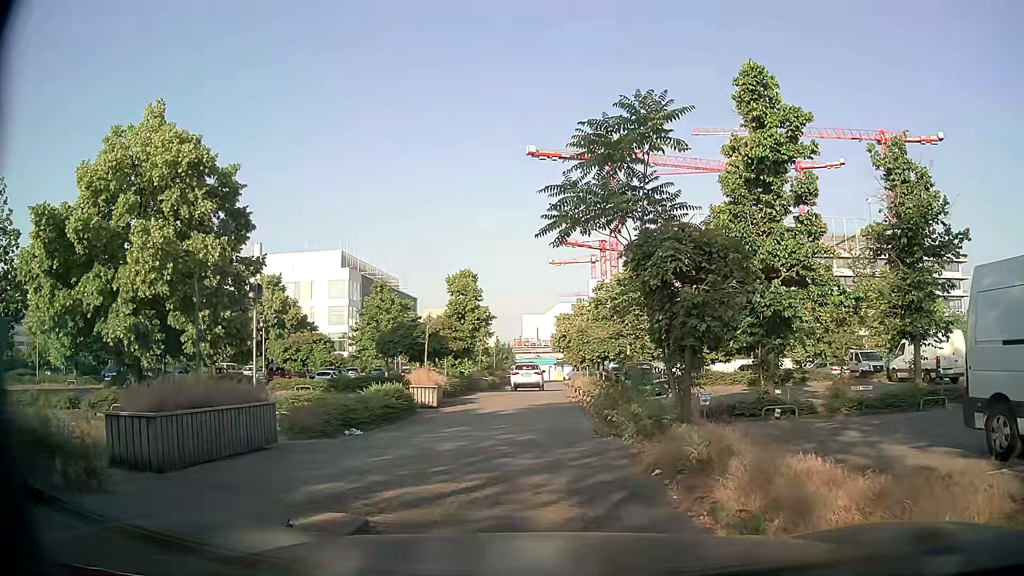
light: Day
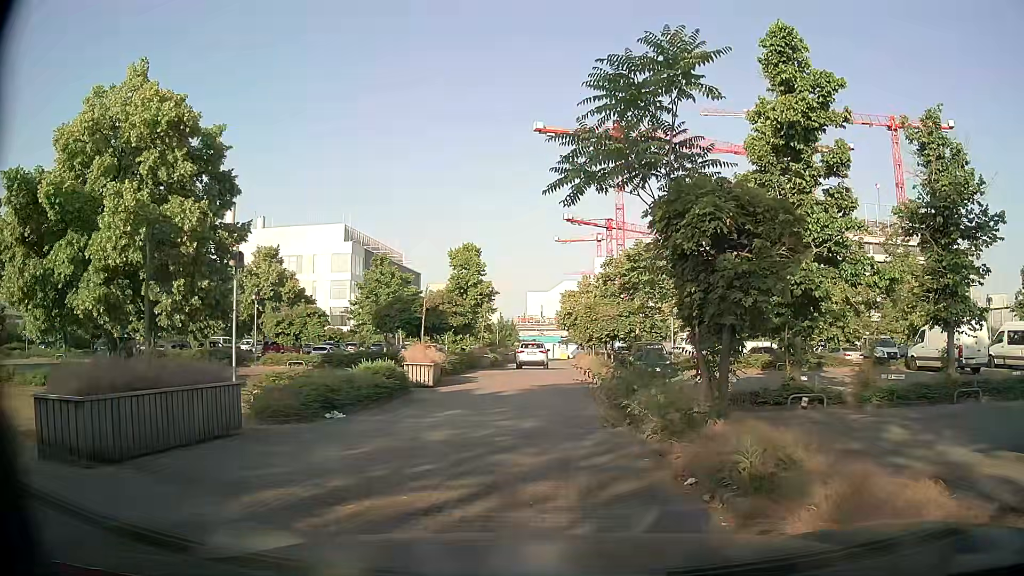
(0.0, +1.7) m; +1°
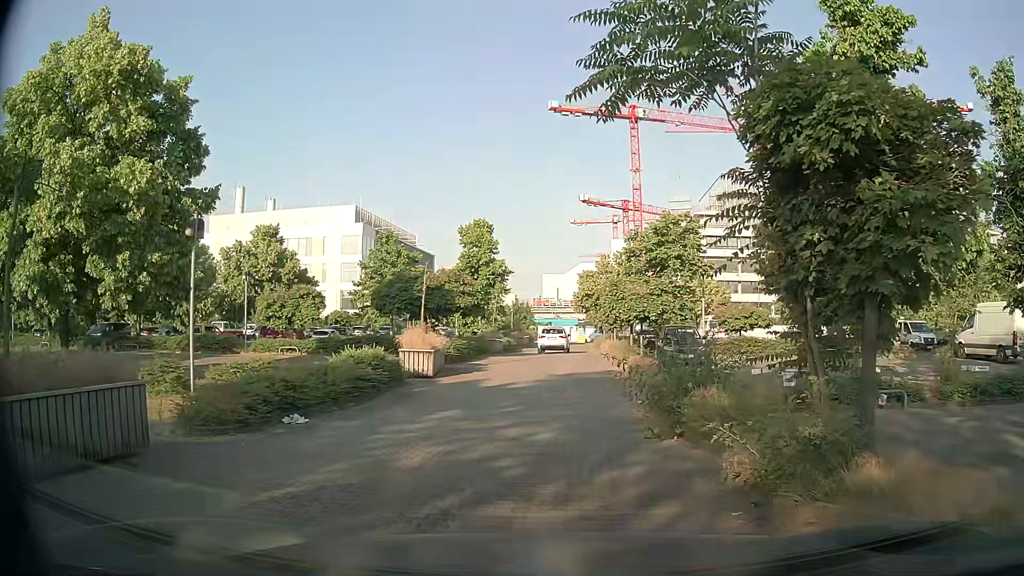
(-0.1, +3.2) m; -3°
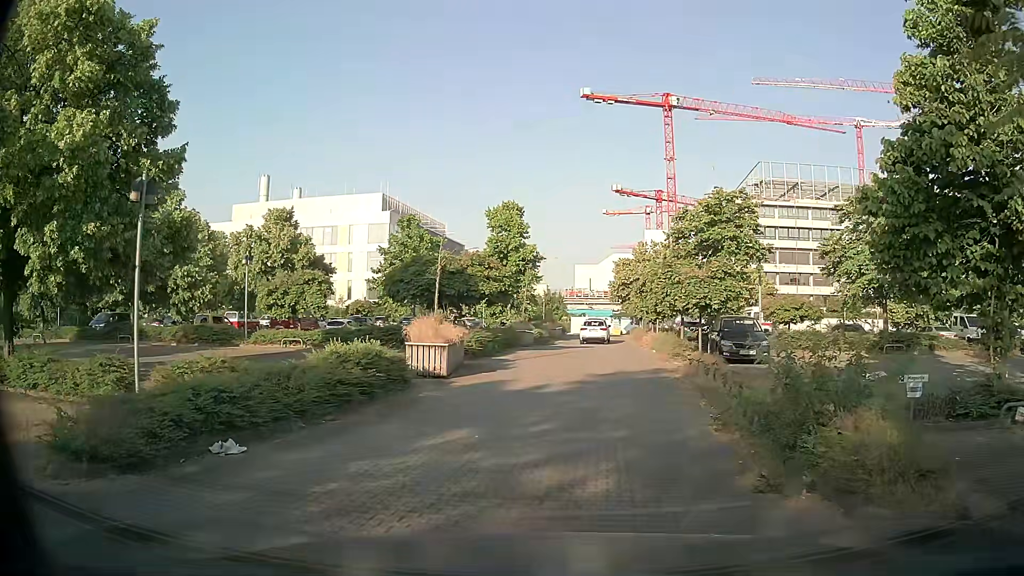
(-0.1, +3.6) m; -1°
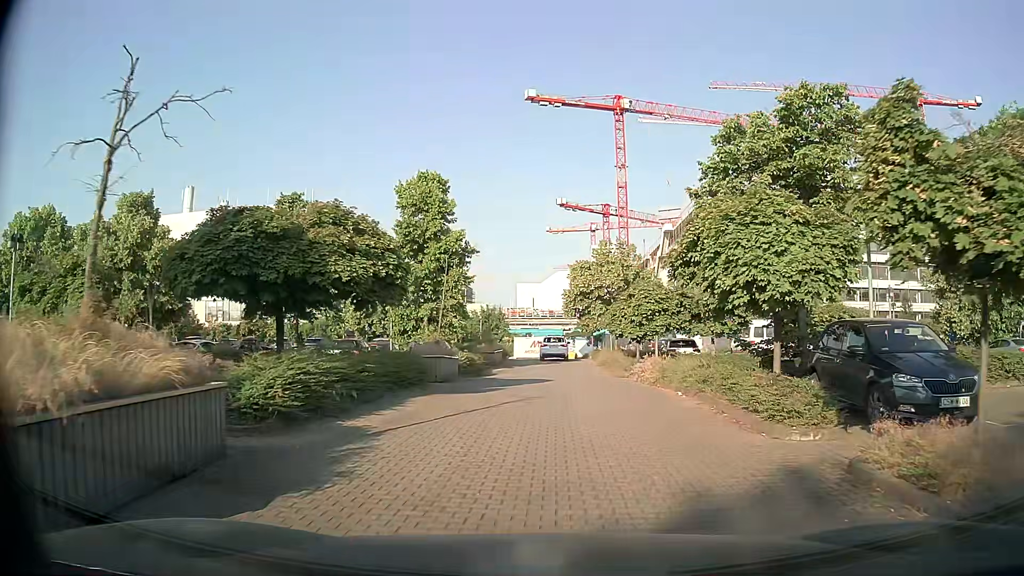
(0.0, +13.1) m; +4°
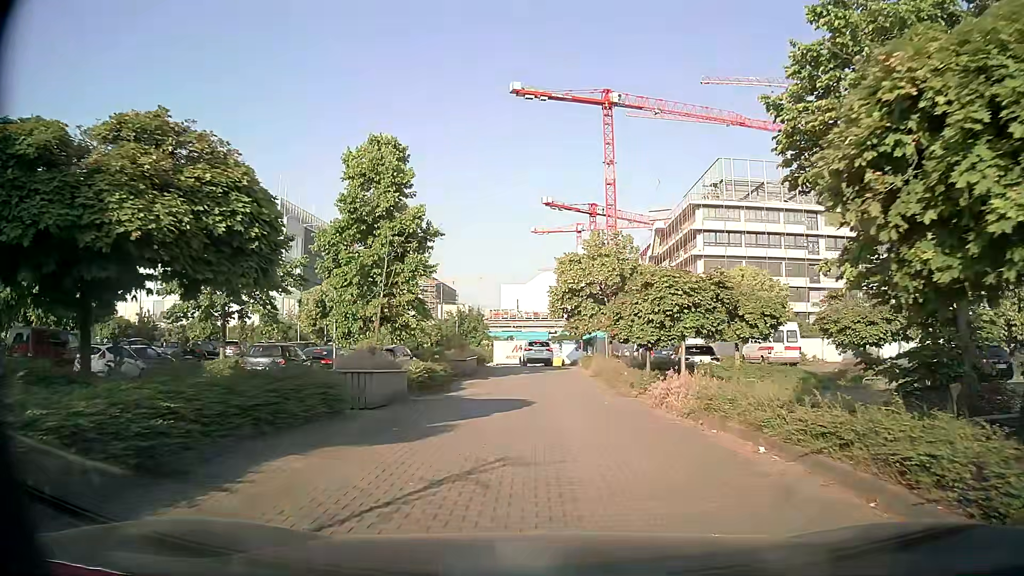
(0.0, +6.3) m; -1°
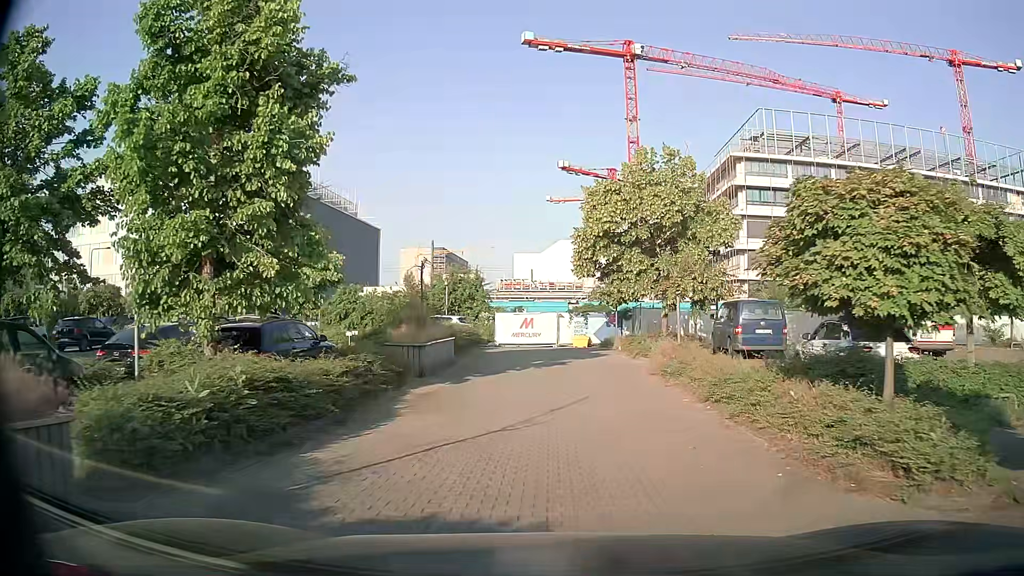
(+0.1, +13.4) m; 0°
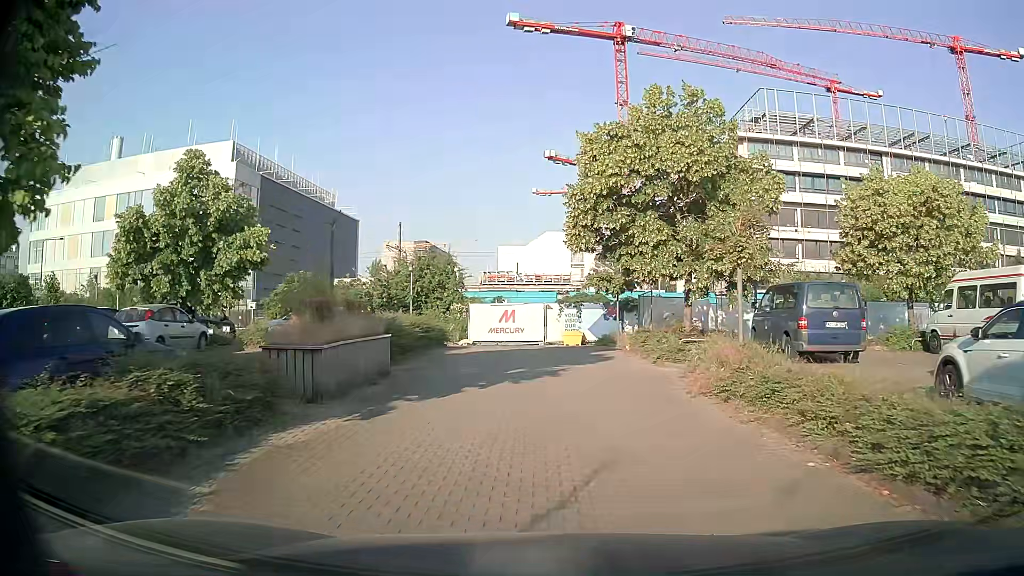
(+0.1, +6.7) m; +1°
